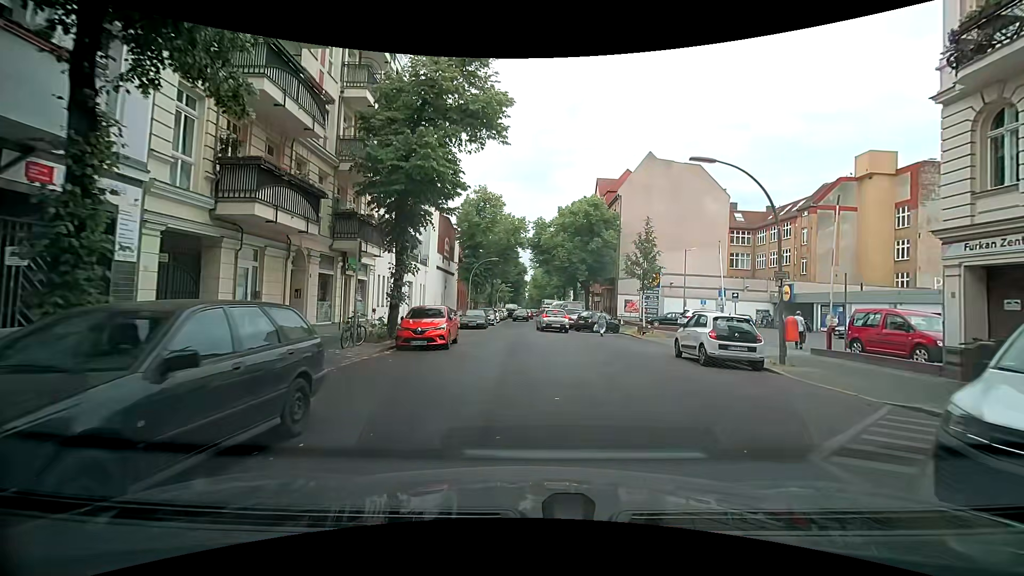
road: residential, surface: asphalt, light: Day
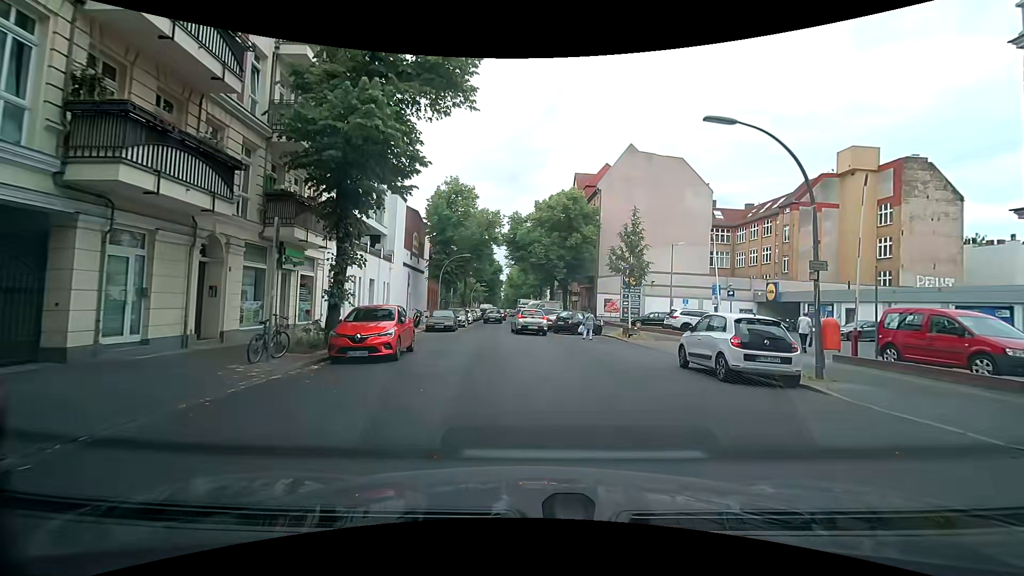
(0.0, +3.4) m; 0°
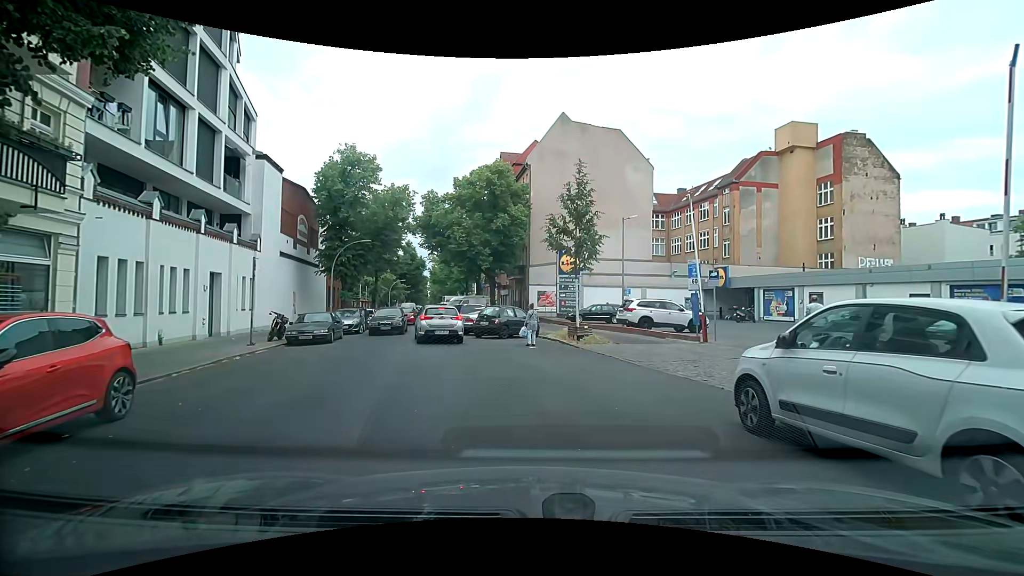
(+1.0, +8.2) m; +10°
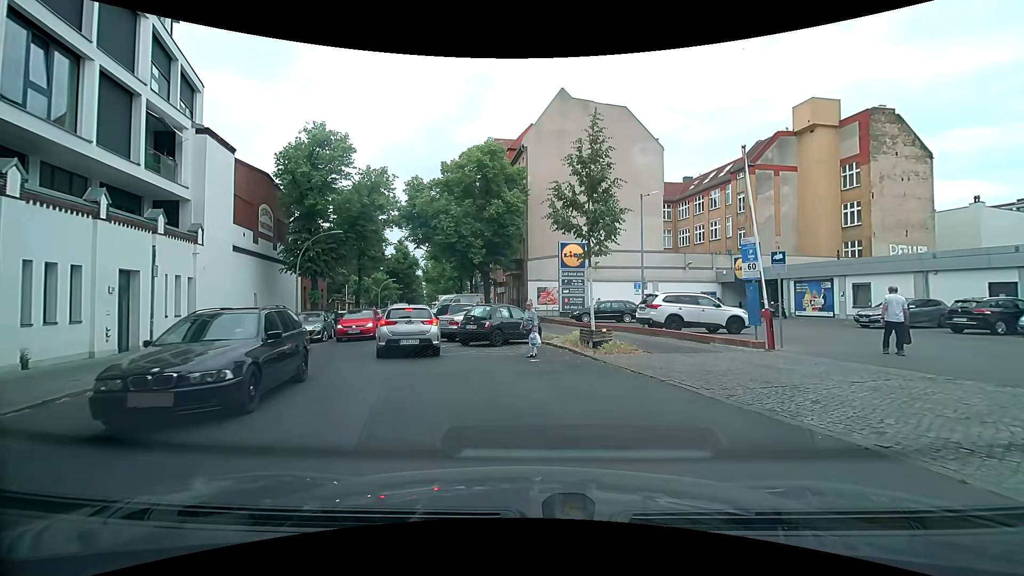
(+0.1, +4.8) m; 0°
